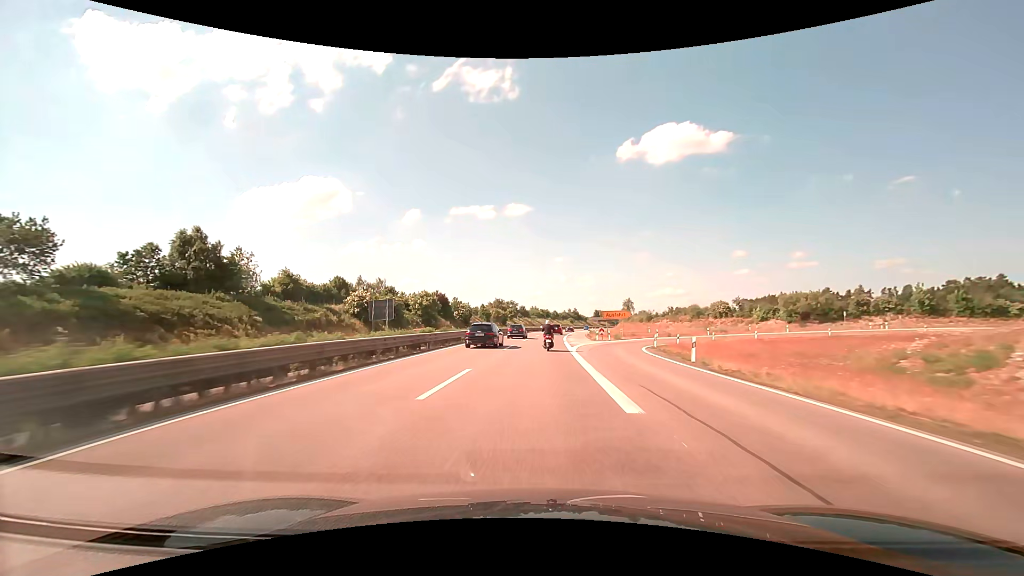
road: trunk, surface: asphalt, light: Day
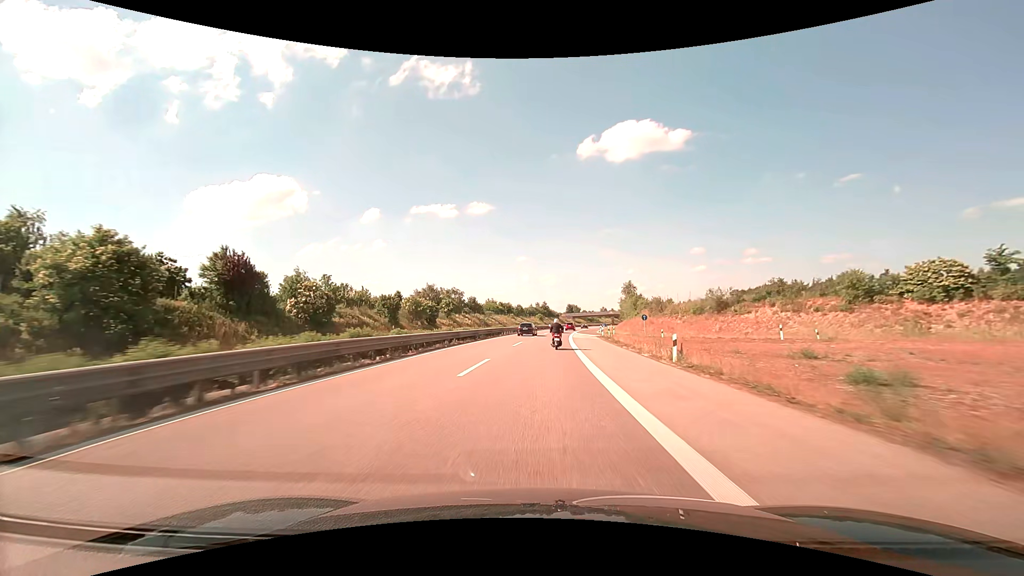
(+2.0, +67.2) m; +4°
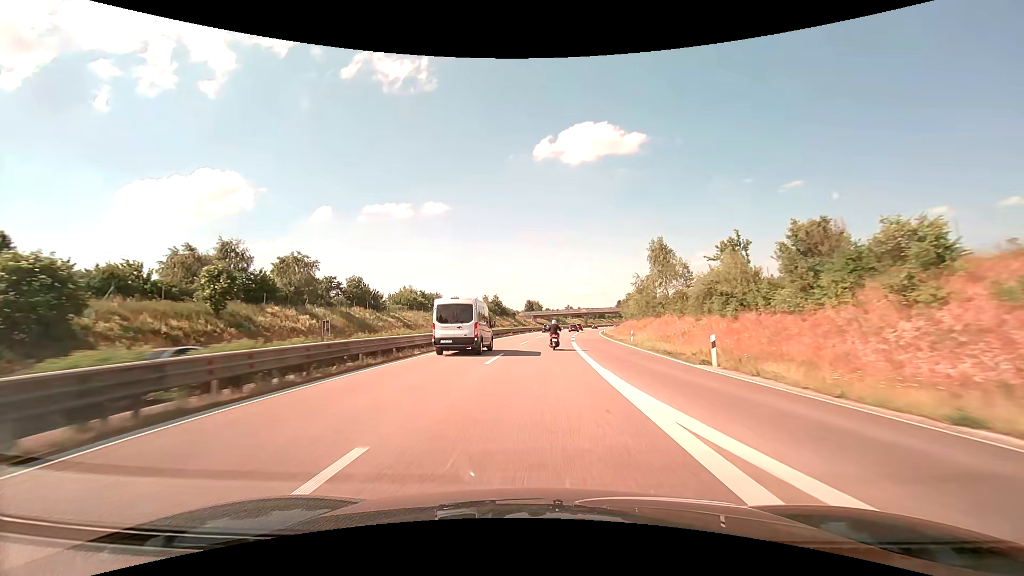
(+2.8, +67.3) m; +5°
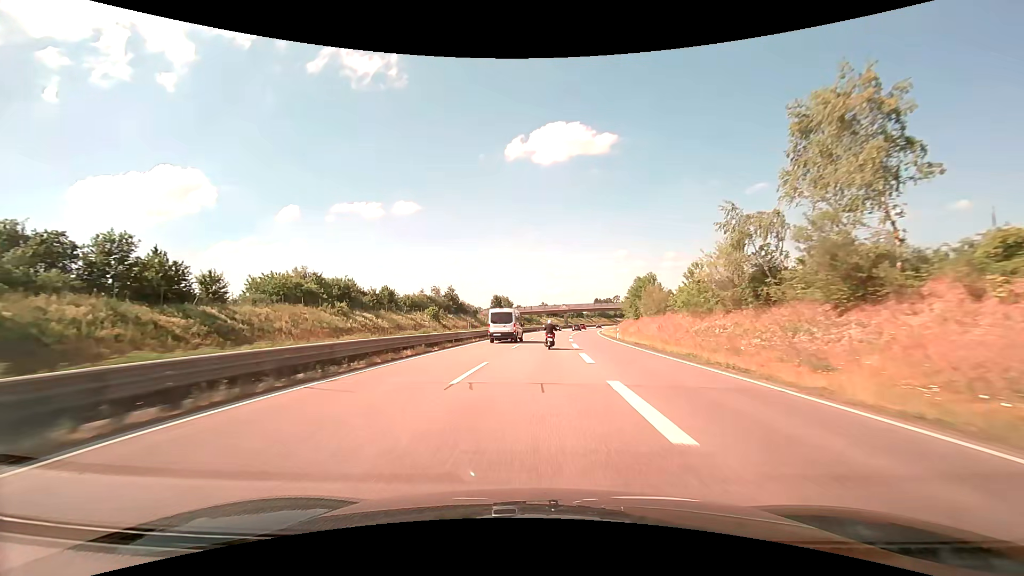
(+1.2, +40.7) m; +3°
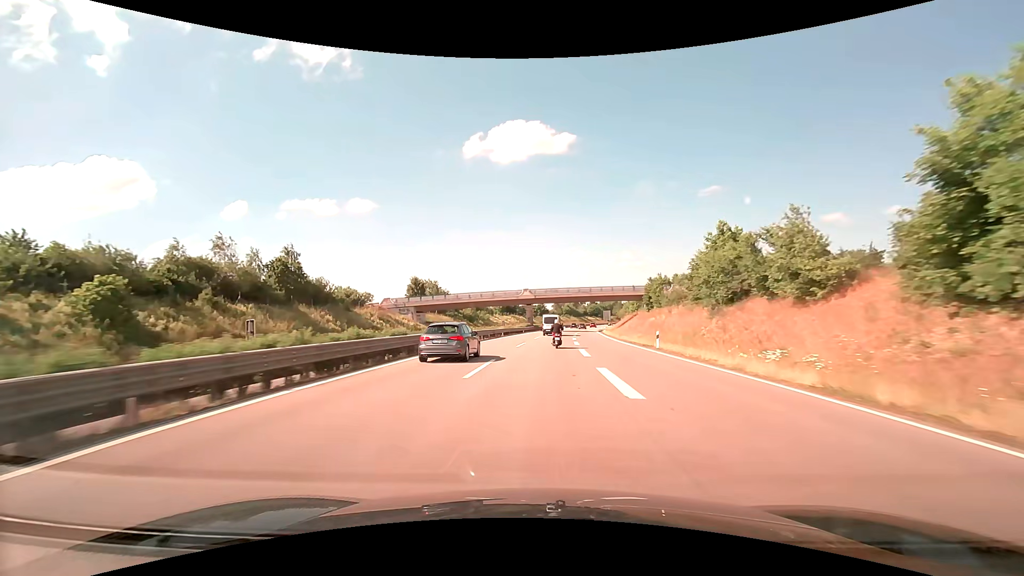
(+2.8, +68.6) m; +5°
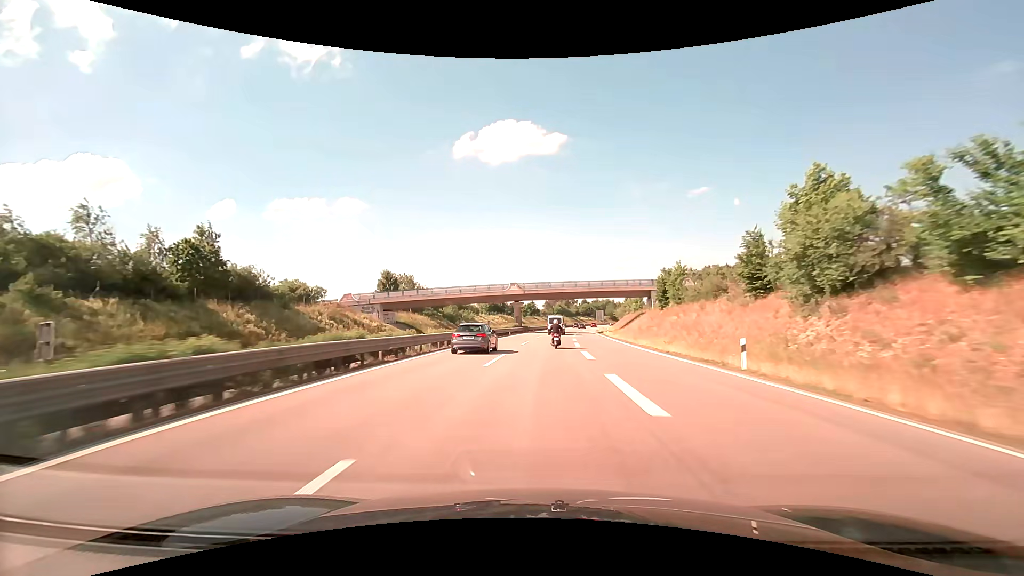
(+0.1, +13.9) m; +1°
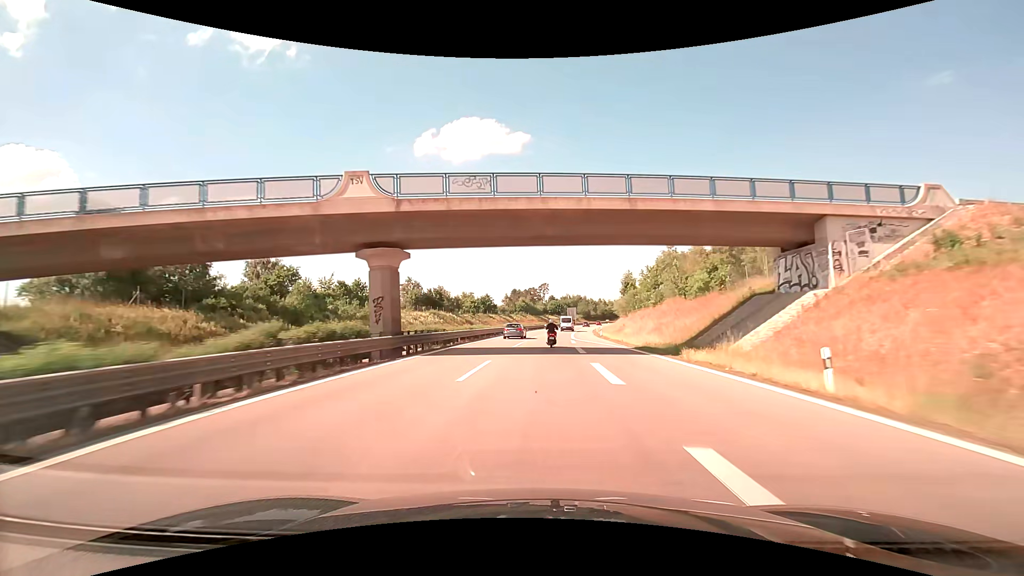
(+2.3, +56.2) m; +4°
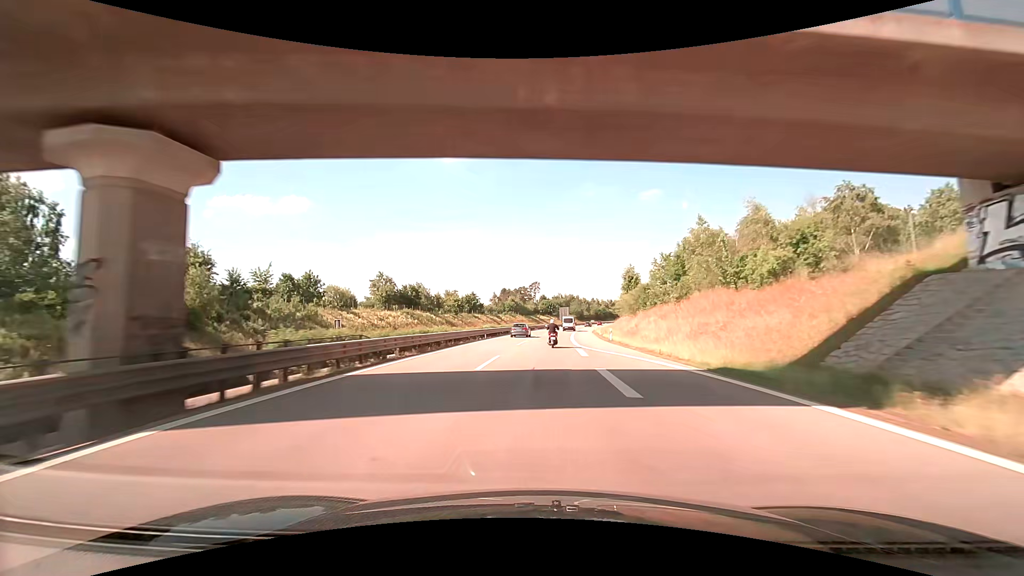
(+0.1, +14.2) m; +1°
(0, +10) (0, +20) (+1, +30) (+1, +40) (+2, +50) (+2, +60) (+3, +70) (+4, +80) (+5, +90) (+6, +100) m
